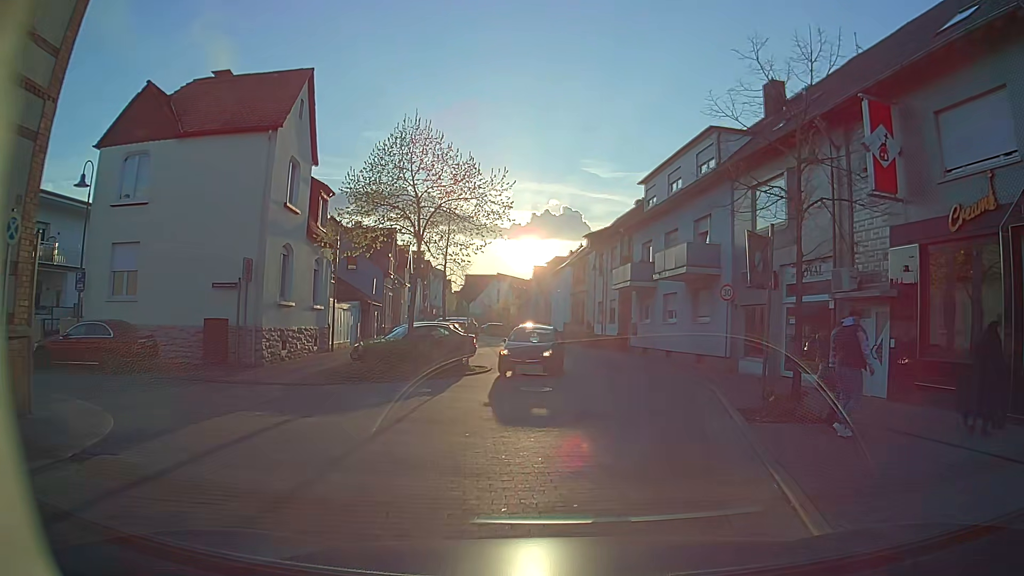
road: unclassified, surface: asphalt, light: Day
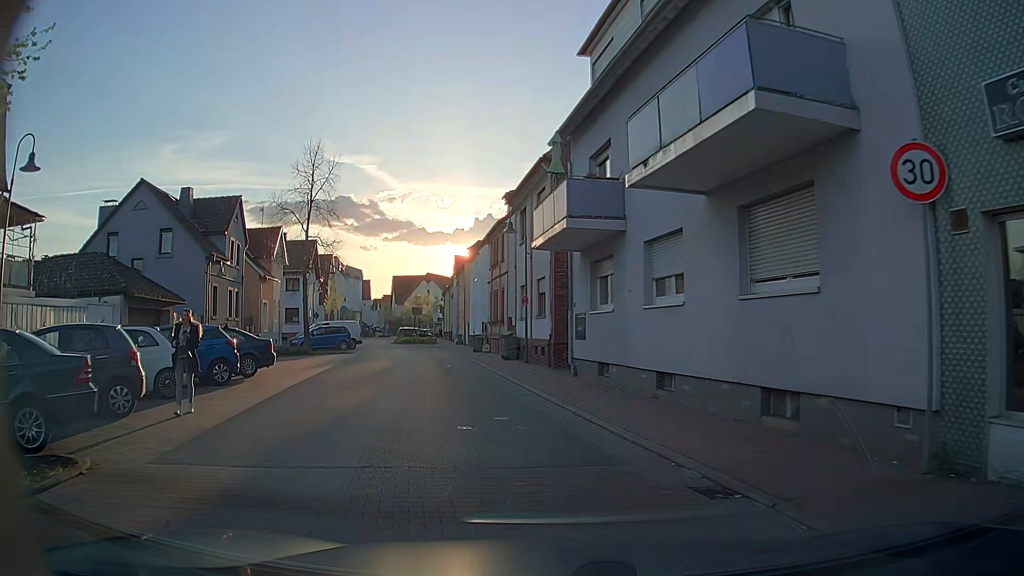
(+1.9, +17.4) m; +5°
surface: paving_stones
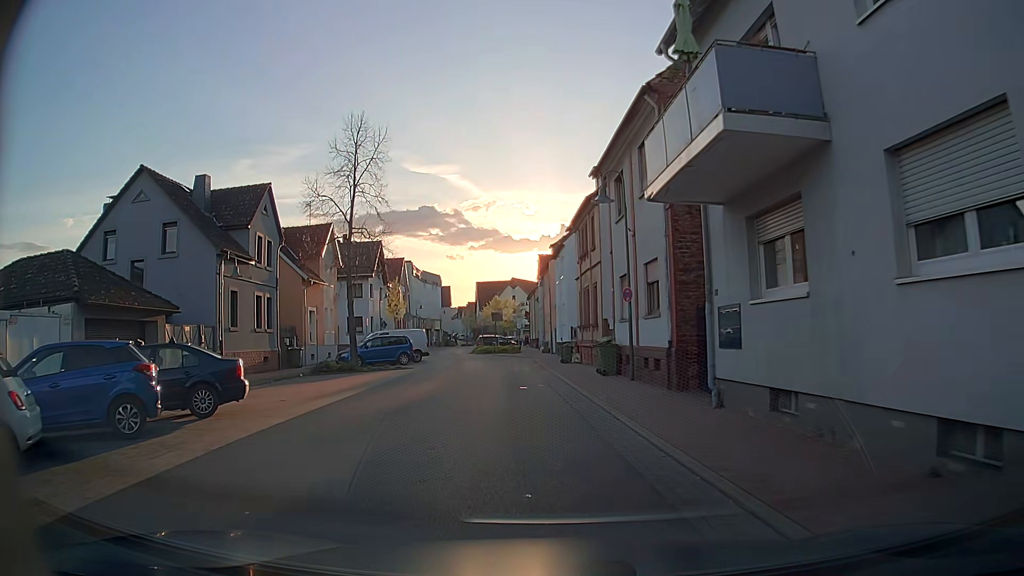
(-0.4, +7.3) m; -5°
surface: asphalt
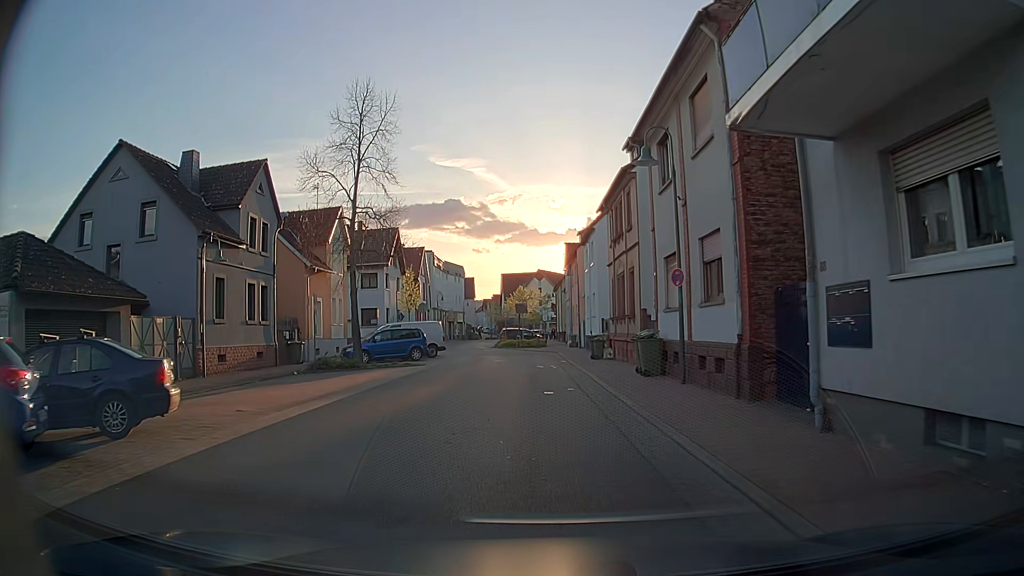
(-0.2, +3.7) m; -3°
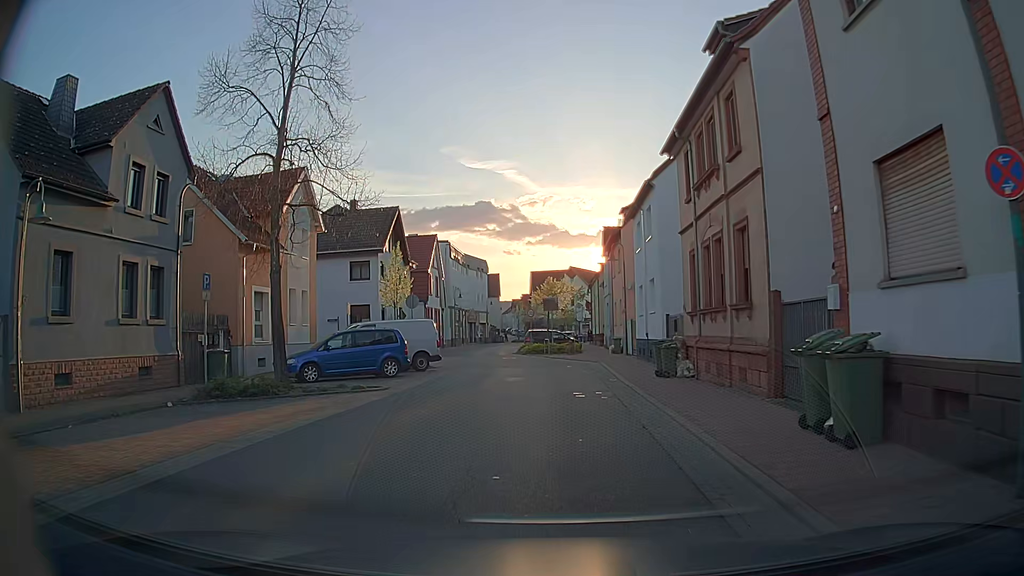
(-0.4, +11.2) m; -3°
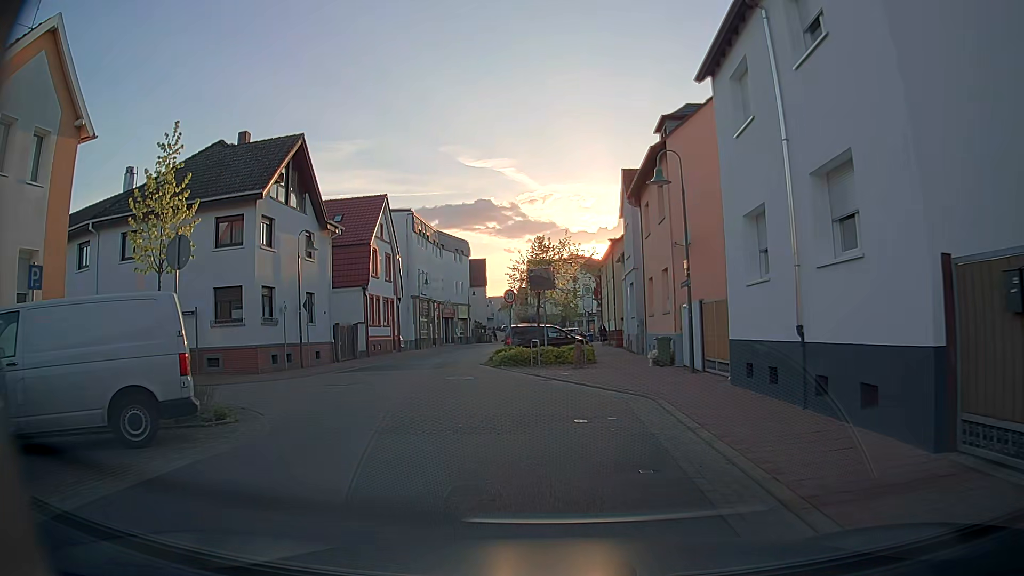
(0.0, +18.2) m; 0°
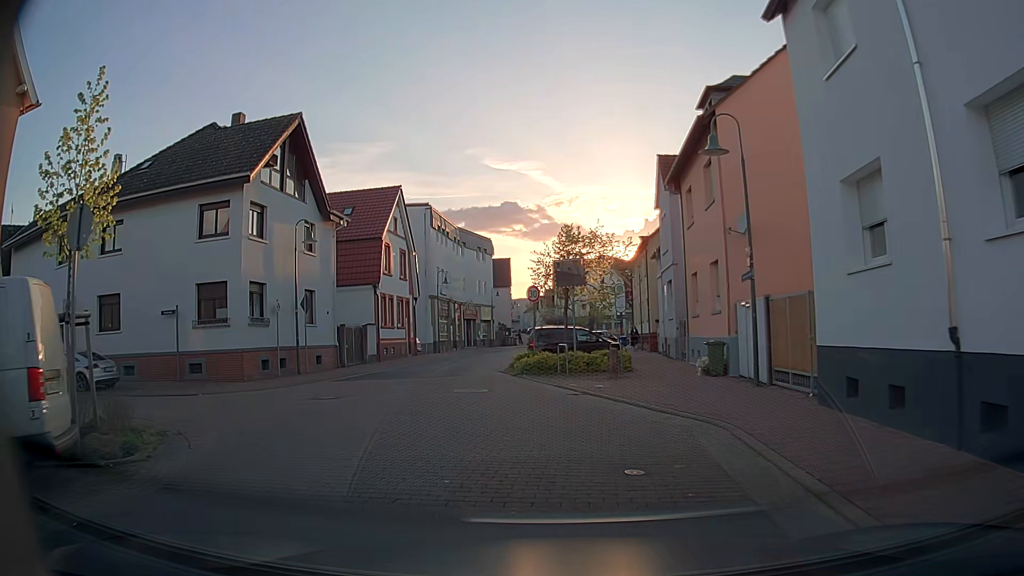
(-0.1, +3.5) m; -3°
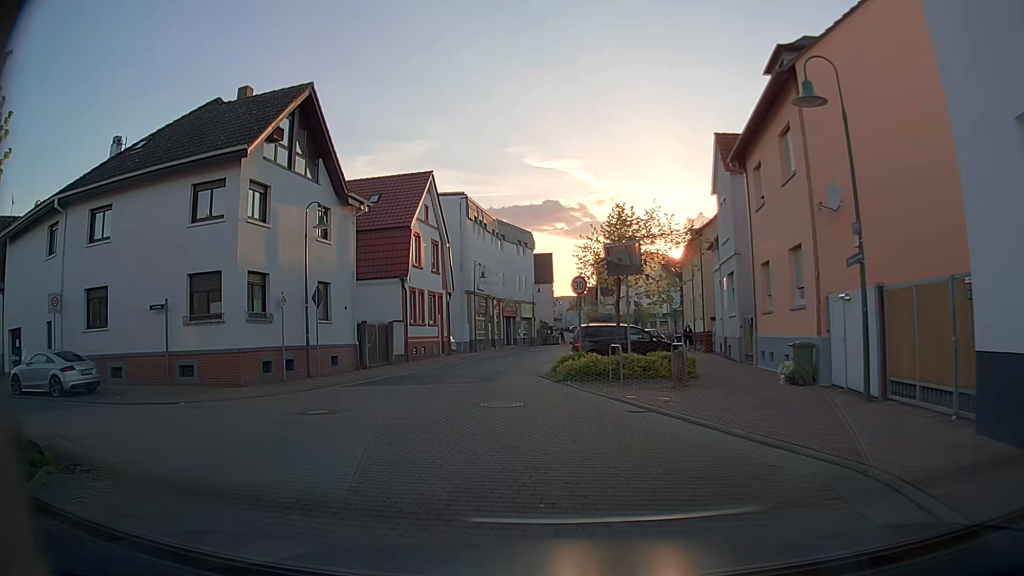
(0.0, +3.4) m; -3°
